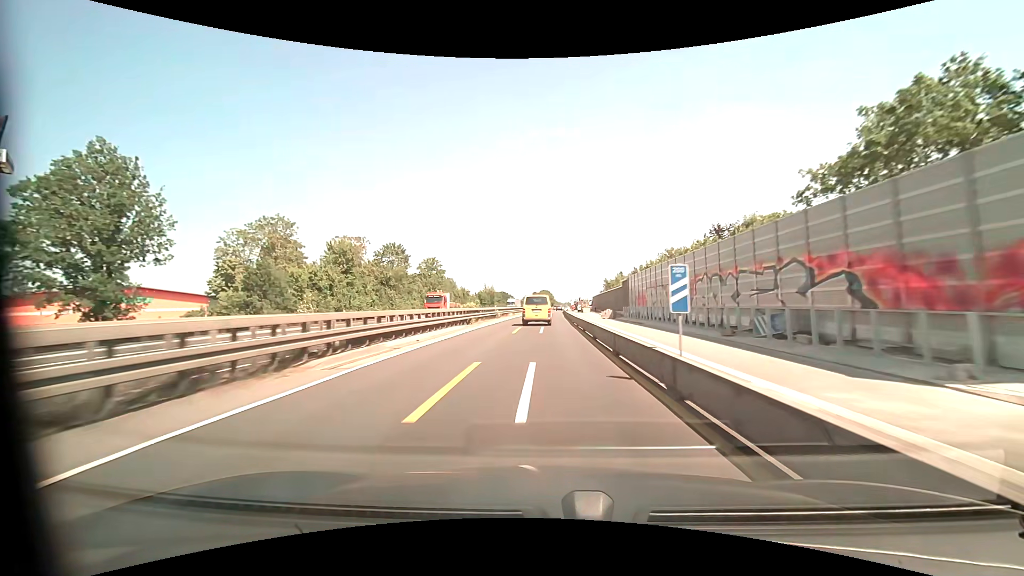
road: motorway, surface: asphalt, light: Day
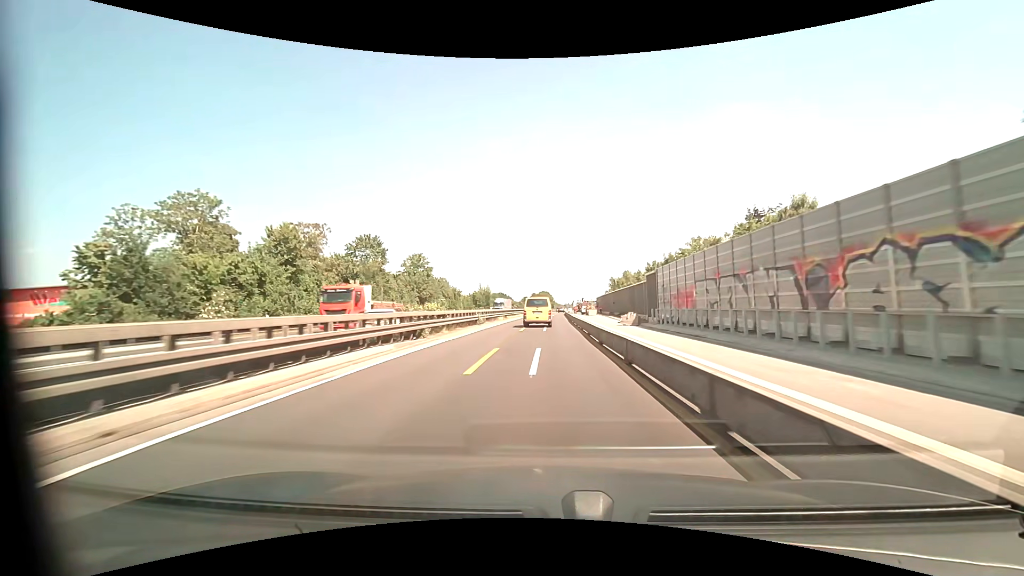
(0.0, +13.6) m; 0°
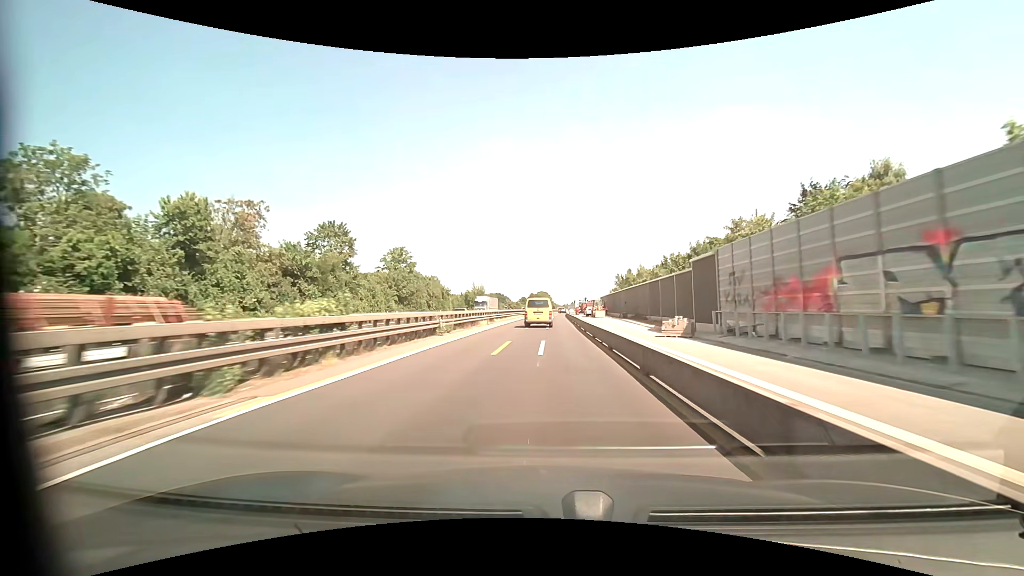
(0.0, +13.6) m; 0°
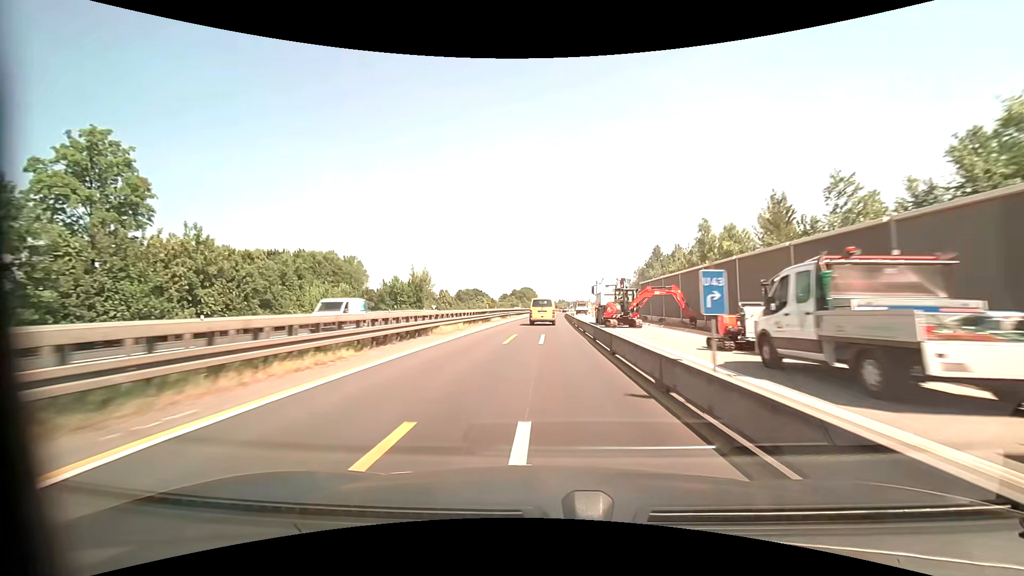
(+1.1, +68.3) m; +2°
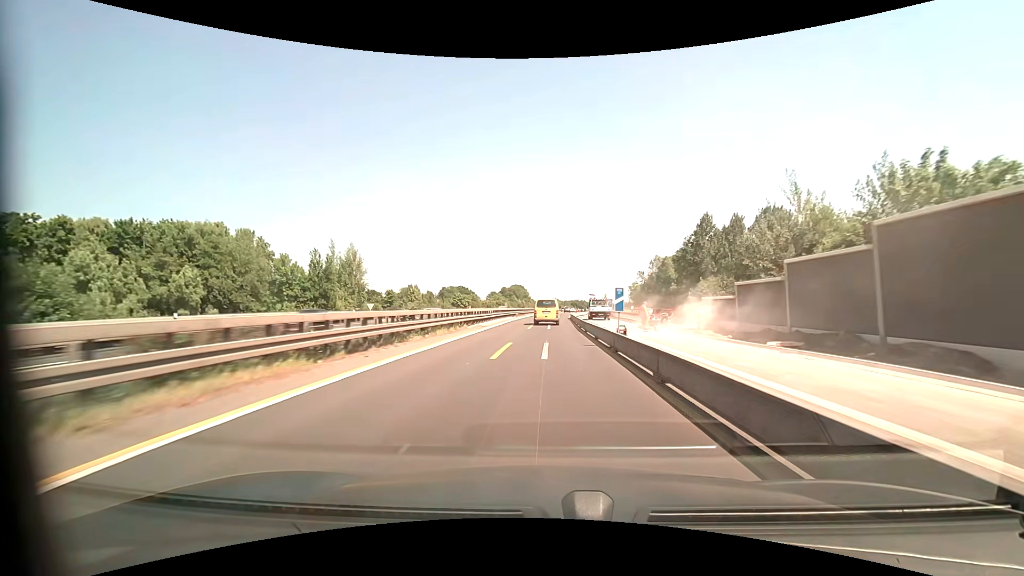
(+0.2, +41.2) m; +1°
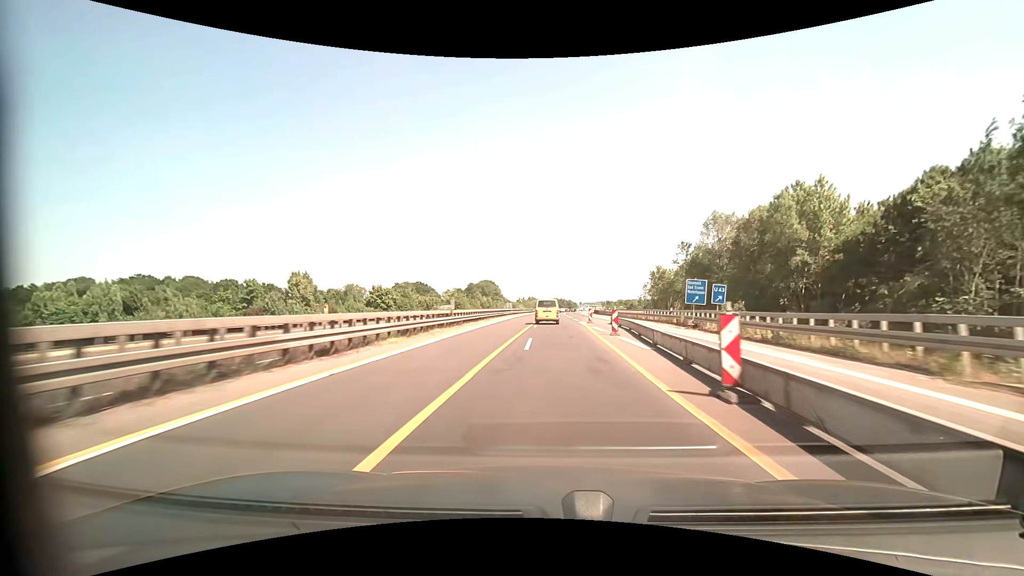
(+1.6, +69.3) m; +3°
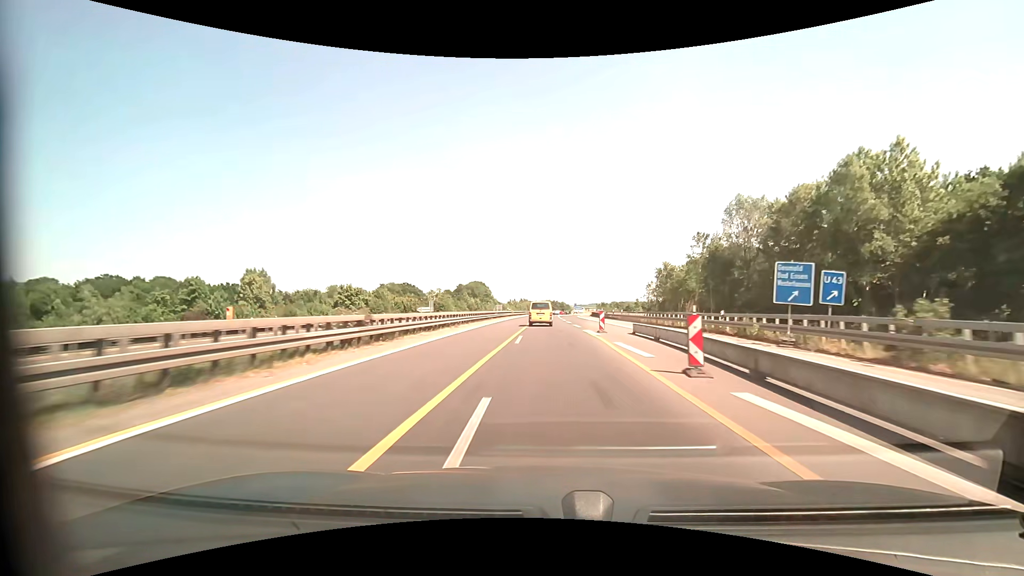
(+0.1, +14.0) m; +1°
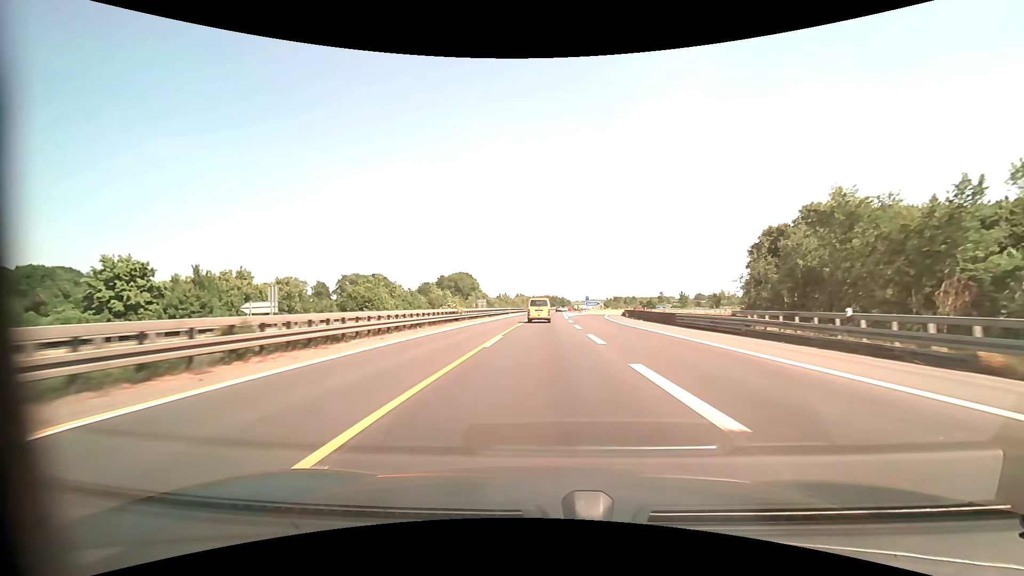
(+0.4, +57.0) m; 0°
(0, +10) (0, +20) (0, +30) (0, +40) (0, +50) (0, +60) (0, +70) (0, +80) (+1, +90) (+1, +100) m
